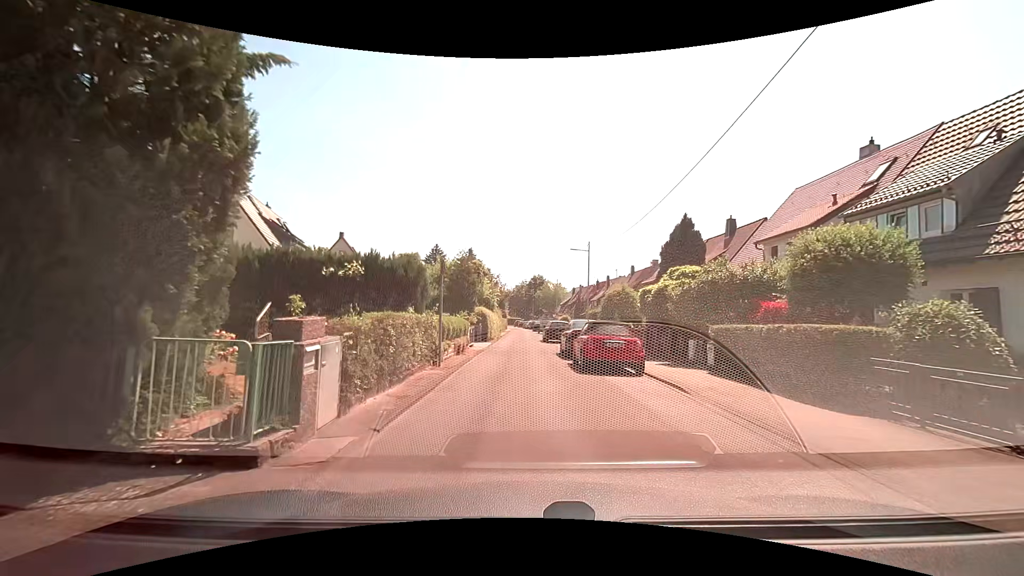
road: residential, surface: asphalt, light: Day
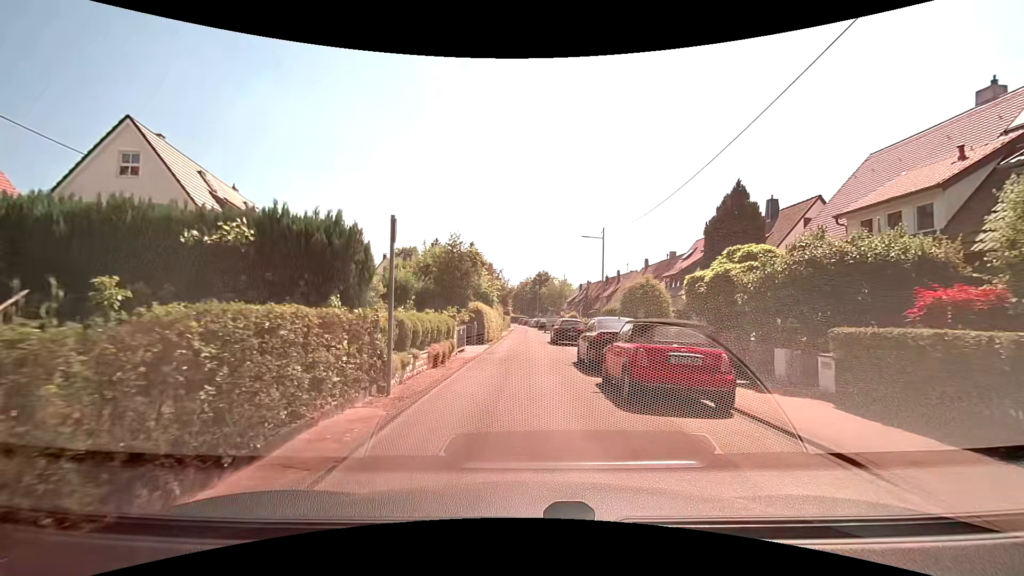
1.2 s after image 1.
(0.0, +5.5) m; +1°
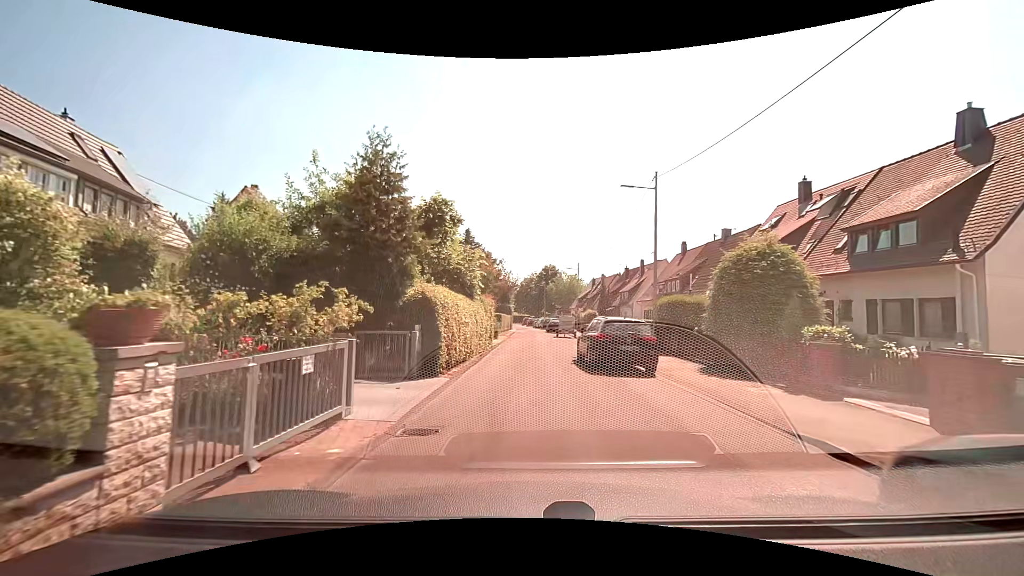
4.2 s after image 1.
(-0.3, +13.9) m; -2°
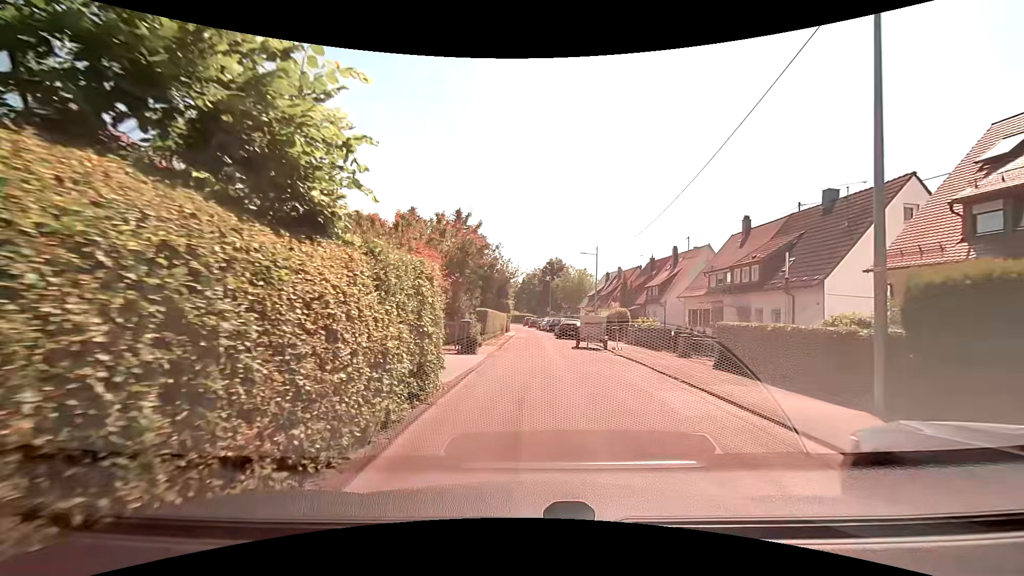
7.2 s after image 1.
(0.0, +14.2) m; 0°
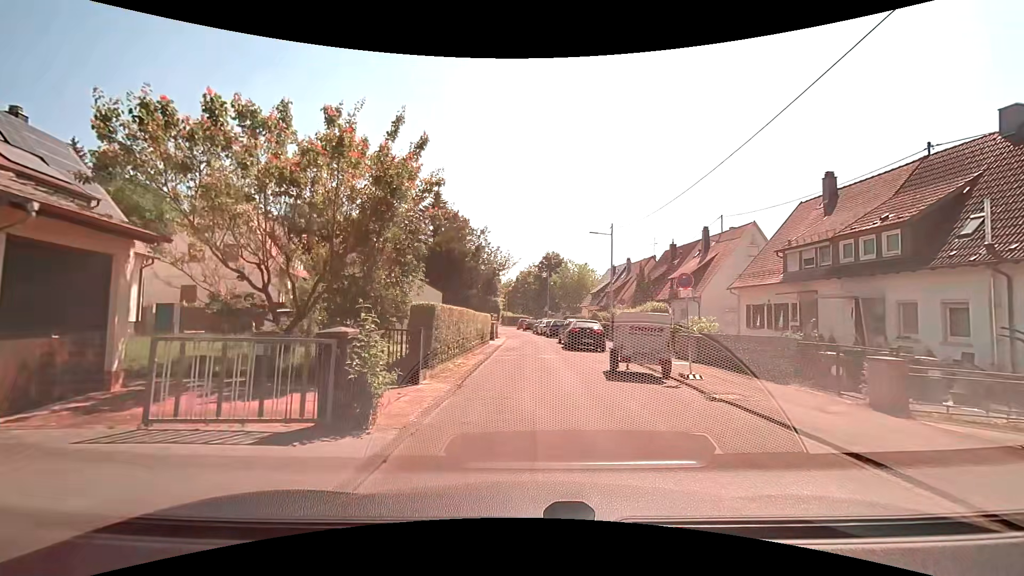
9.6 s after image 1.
(0.0, +11.4) m; +1°
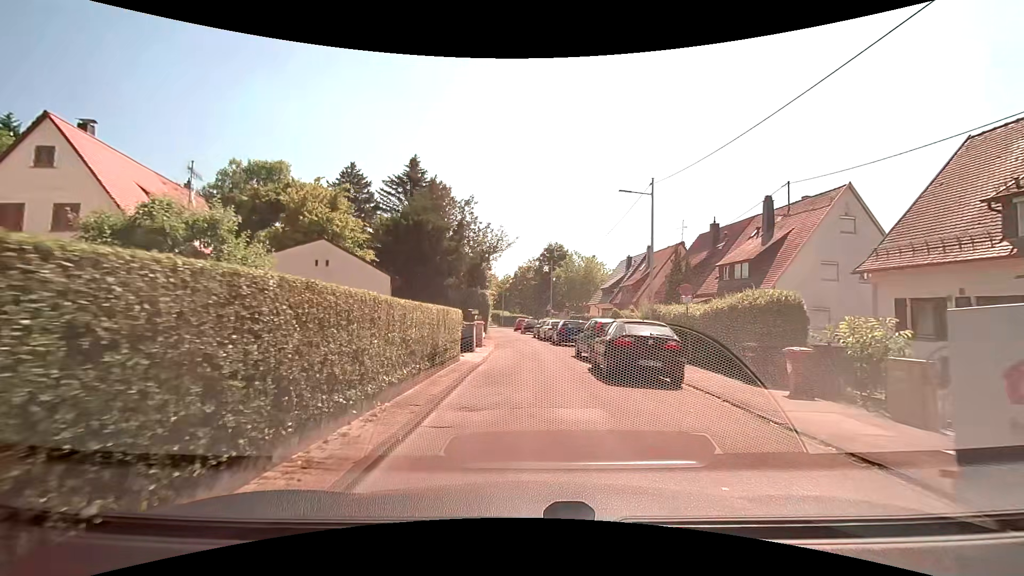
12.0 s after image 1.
(-0.1, +11.4) m; 0°
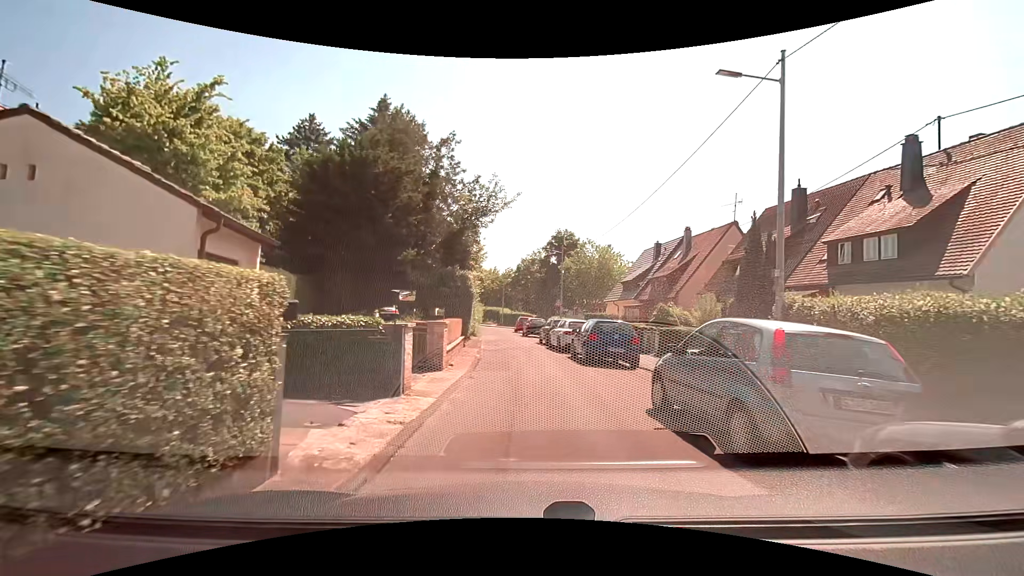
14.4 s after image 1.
(-0.1, +11.5) m; -1°
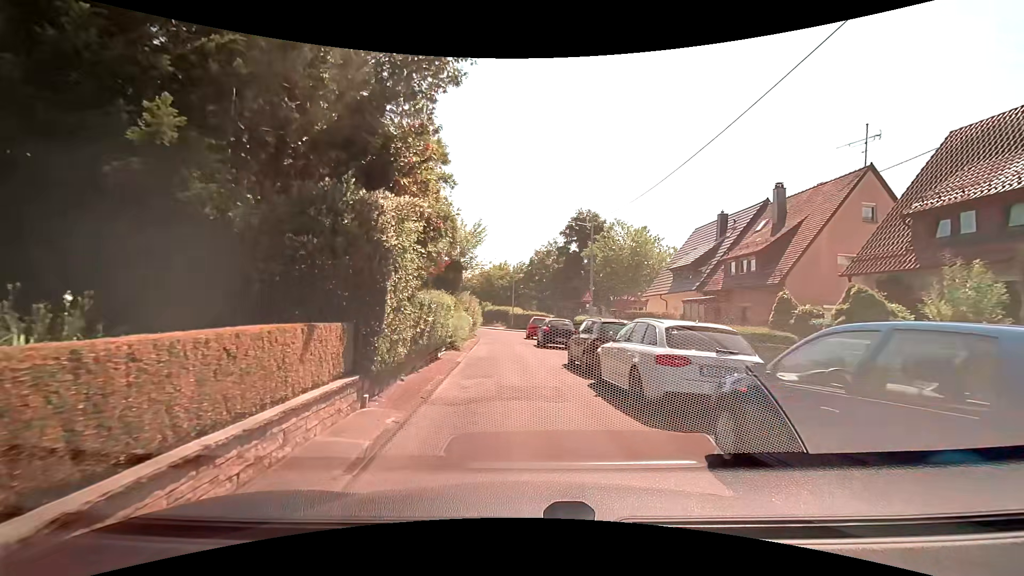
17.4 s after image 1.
(+0.2, +13.4) m; 0°
(0, +10) (-1, +20) (-2, +30) (-2, +40) (-3, +50) (-5, +60) (-9, +69) (-14, +77) (-21, +85) (-28, +92) m
